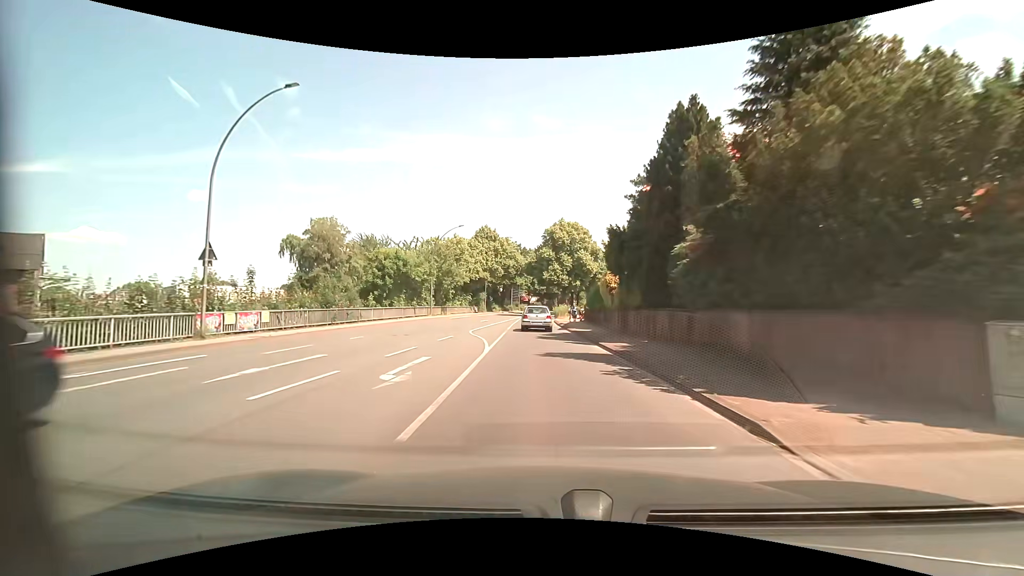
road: primary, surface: asphalt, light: Day
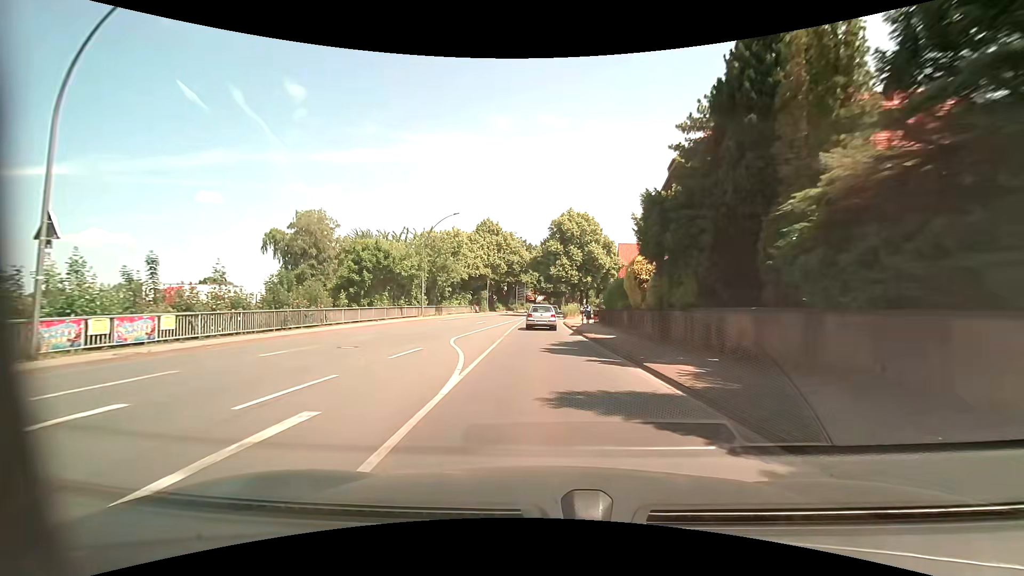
(0.0, +6.9) m; -1°
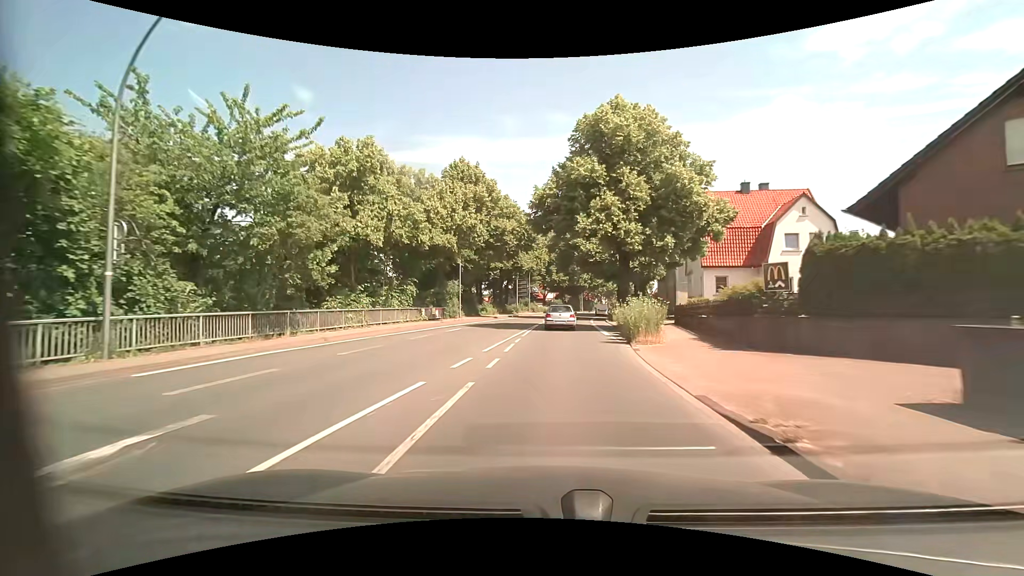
(-0.7, +35.6) m; -2°
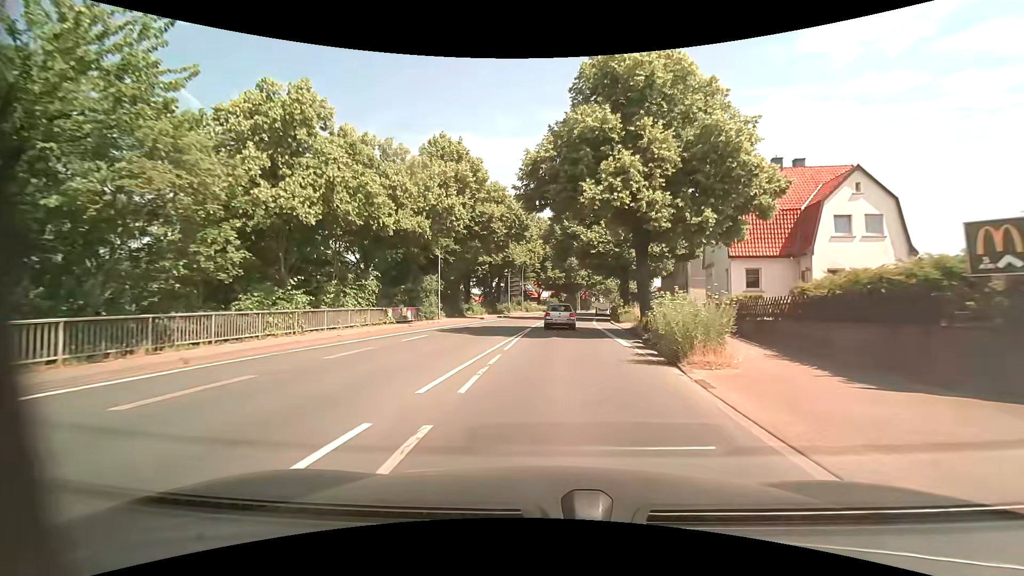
(+0.1, +7.1) m; +1°
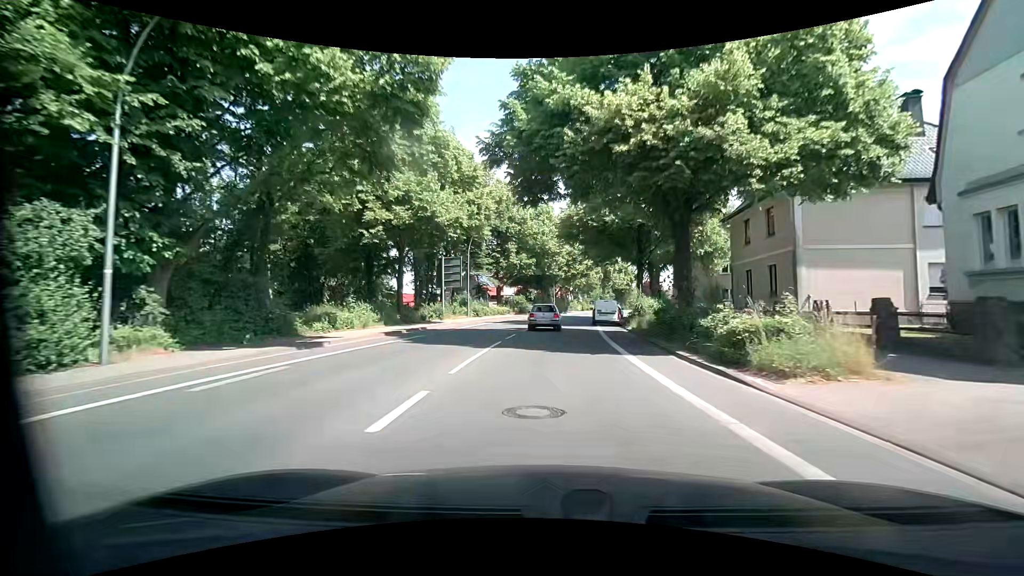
(+0.8, +28.2) m; +4°
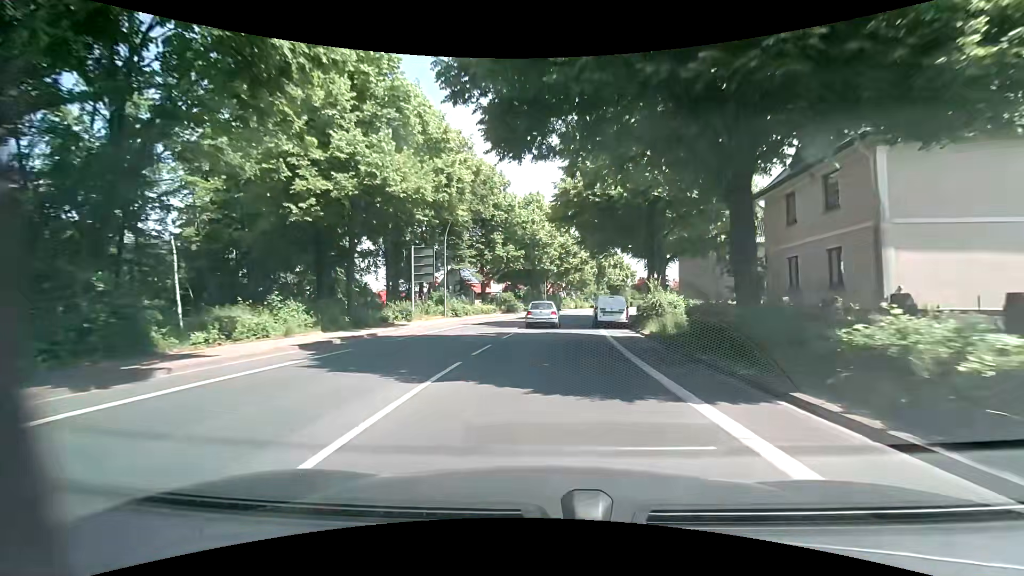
(+0.1, +6.9) m; +1°
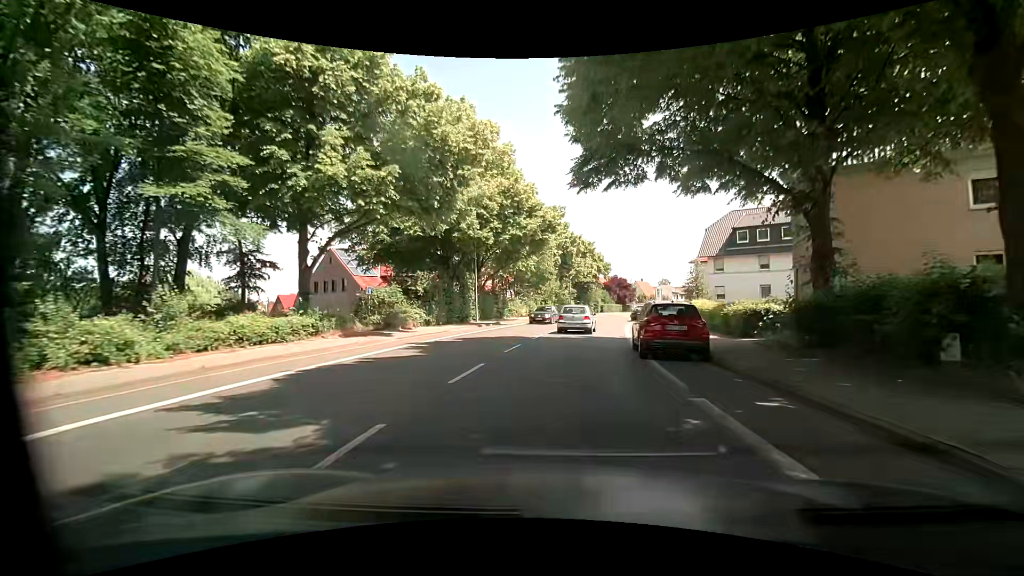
(+1.1, +33.9) m; +3°
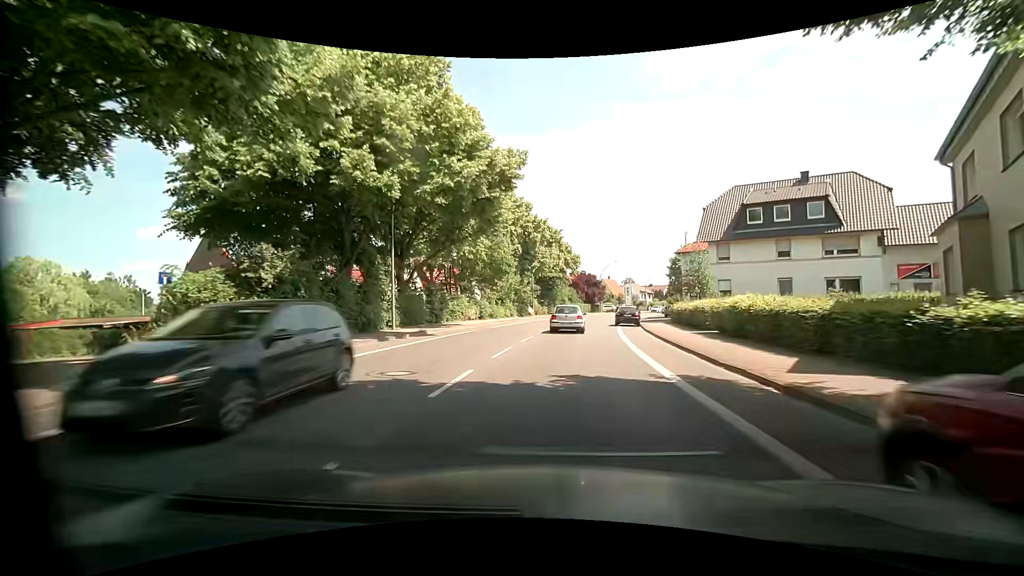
(+0.9, +13.3) m; +6°
(0, +10) (+1, +20) (+2, +30) (+4, +40) (+6, +50) (+8, +59) (+11, +69) (+14, +78) (+17, +88) (+21, +97) m
